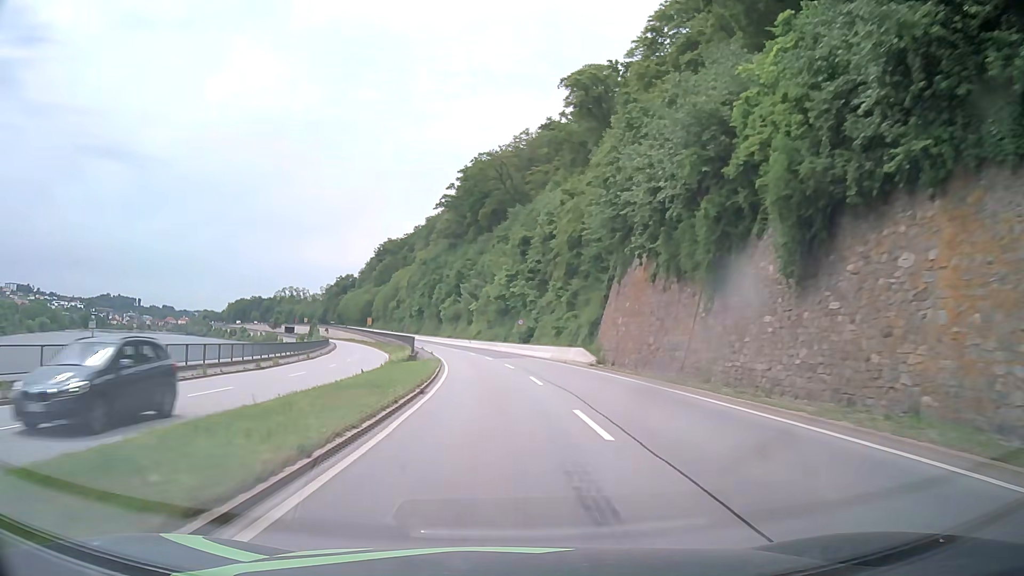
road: primary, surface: asphalt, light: Day
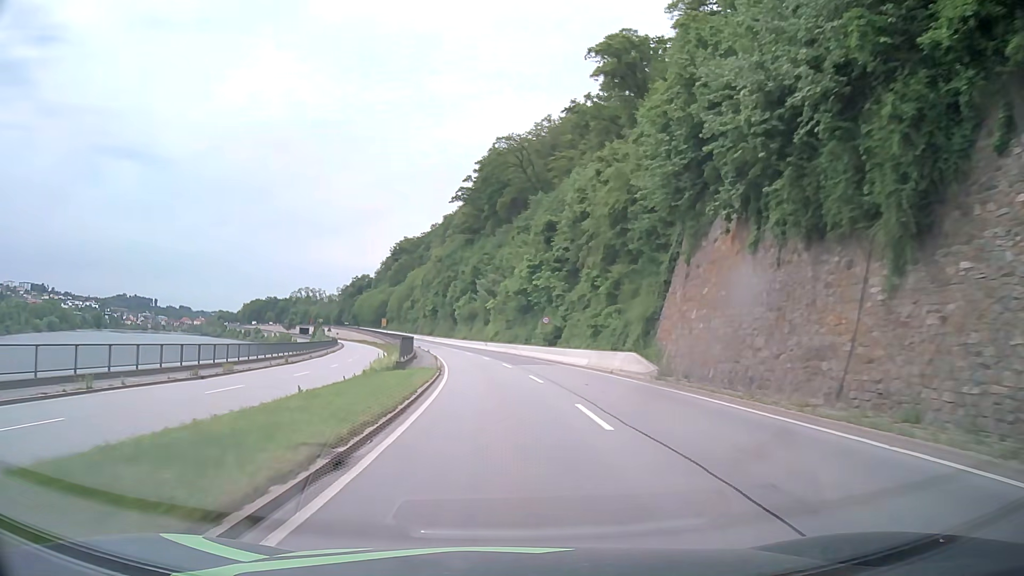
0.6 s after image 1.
(-0.2, +10.8) m; -2°
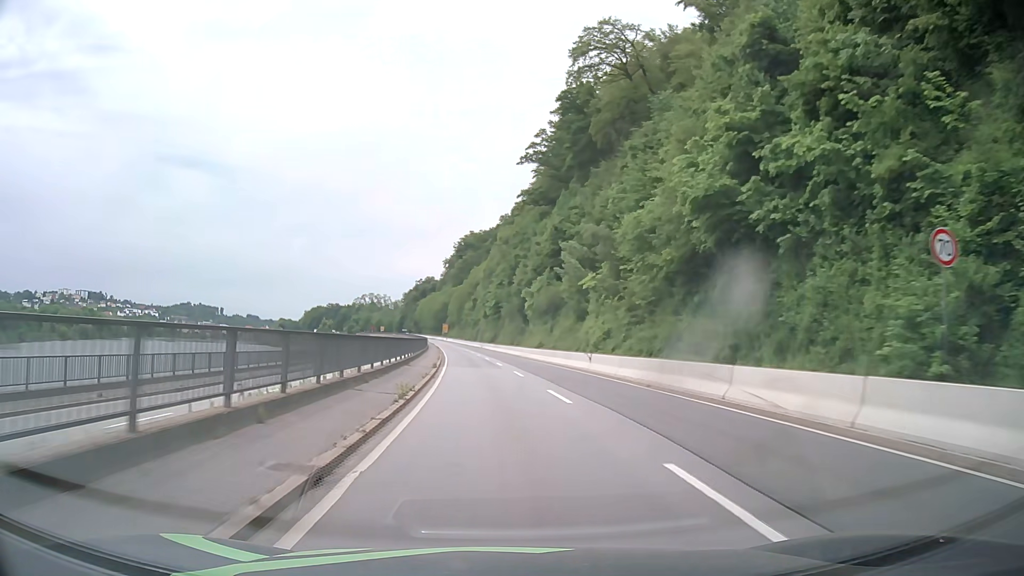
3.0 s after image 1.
(-2.4, +43.0) m; -6°
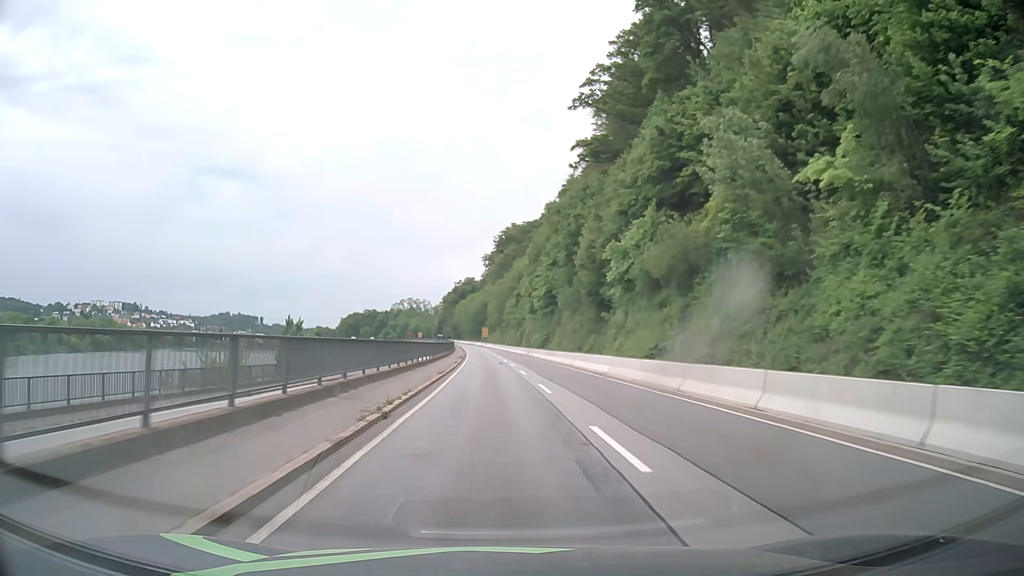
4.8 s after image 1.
(-1.2, +32.1) m; -4°
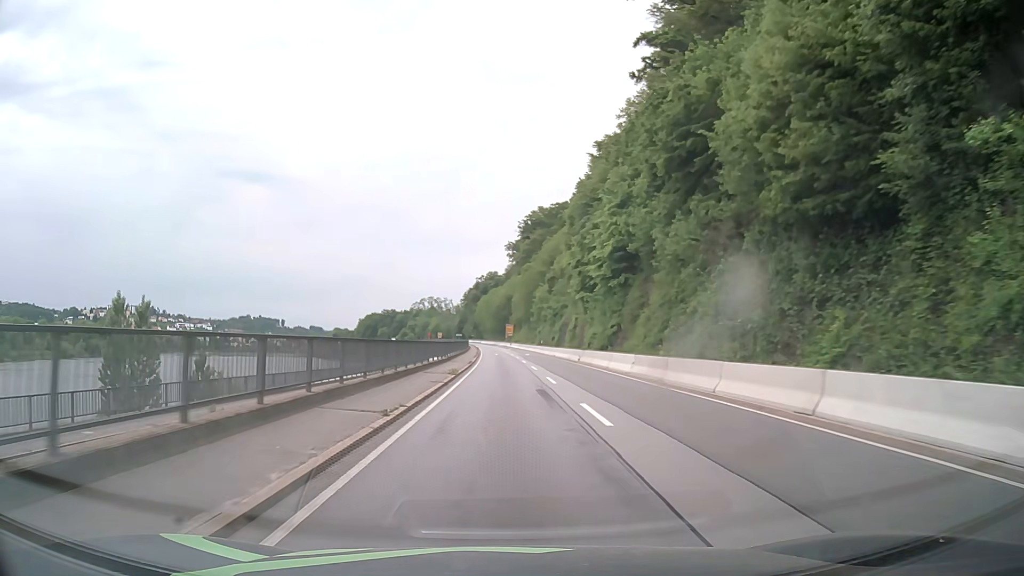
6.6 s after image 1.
(-0.8, +32.2) m; -2°
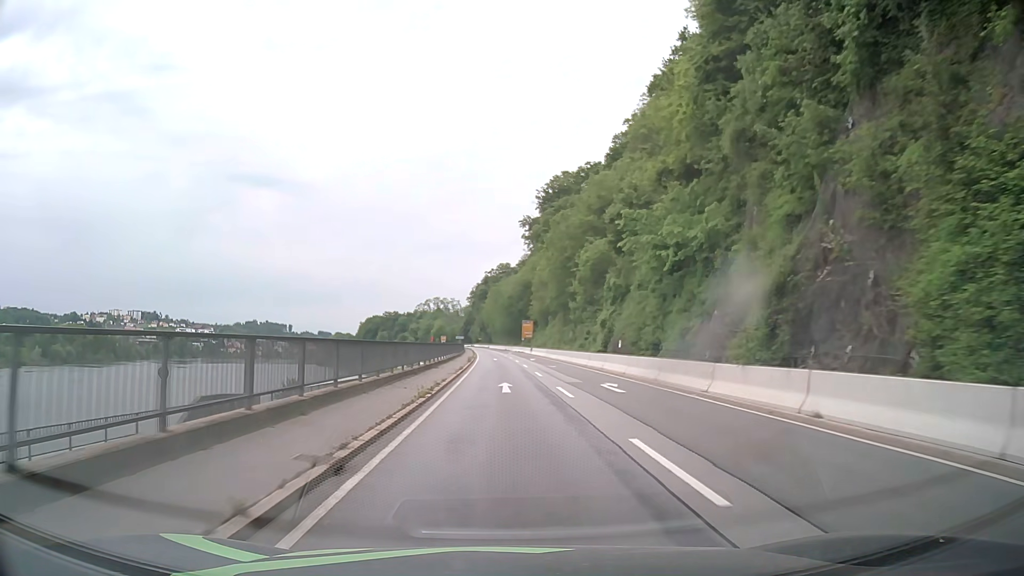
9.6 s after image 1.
(-0.4, +53.6) m; -1°
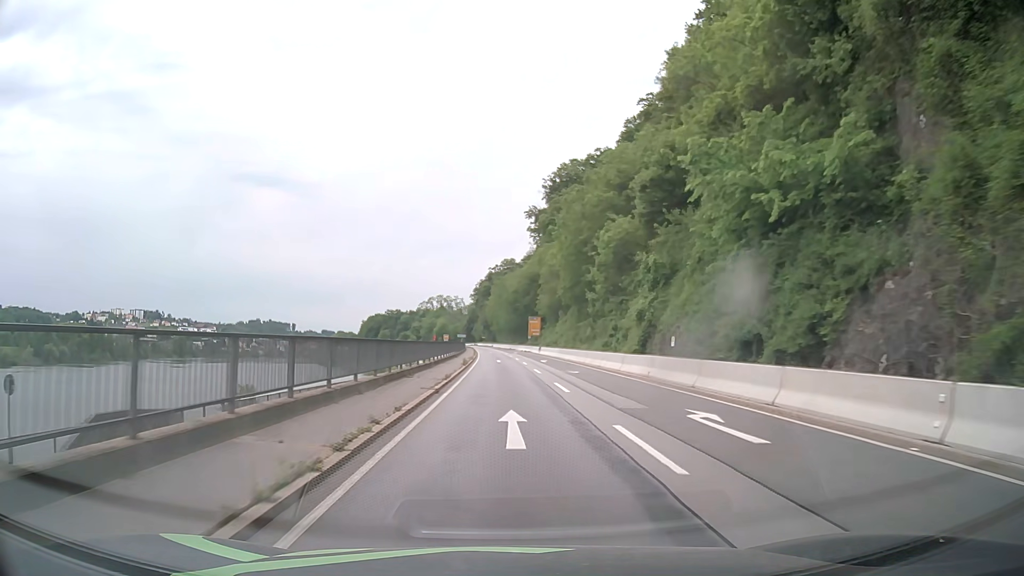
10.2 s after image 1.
(-0.1, +10.7) m; -1°
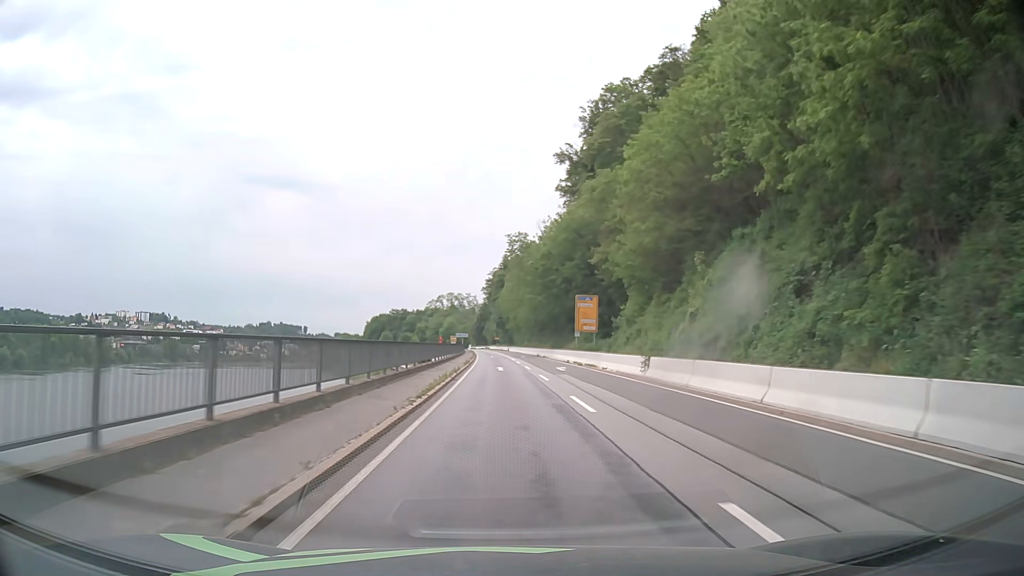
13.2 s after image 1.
(-0.6, +53.6) m; -1°
(0, +10) (0, +20) (0, +30) (-1, +40) (-1, +50) (-1, +60) (-1, +70) (-2, +80) (-2, +90) (-3, +100) m
